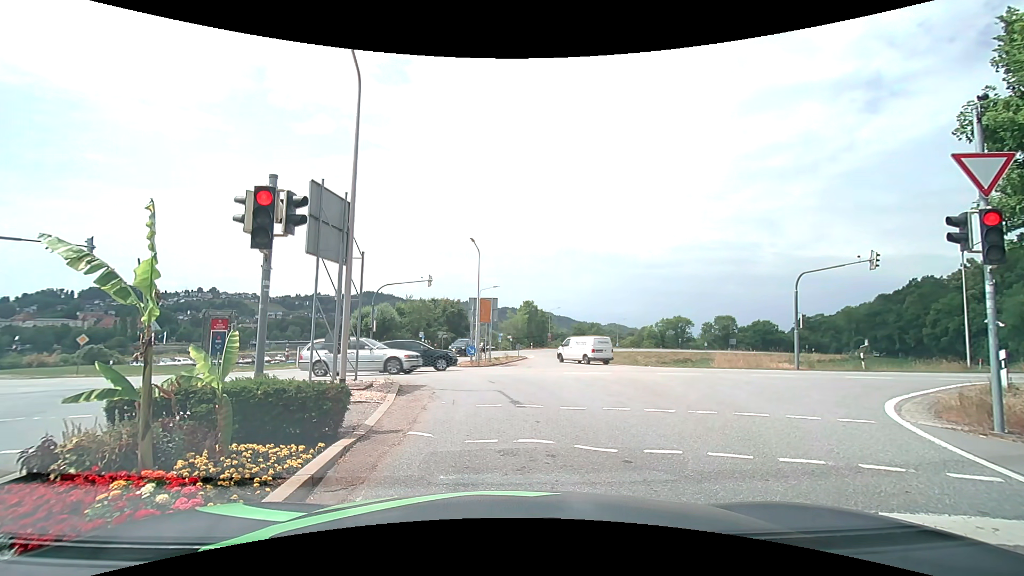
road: secondary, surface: asphalt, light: Day
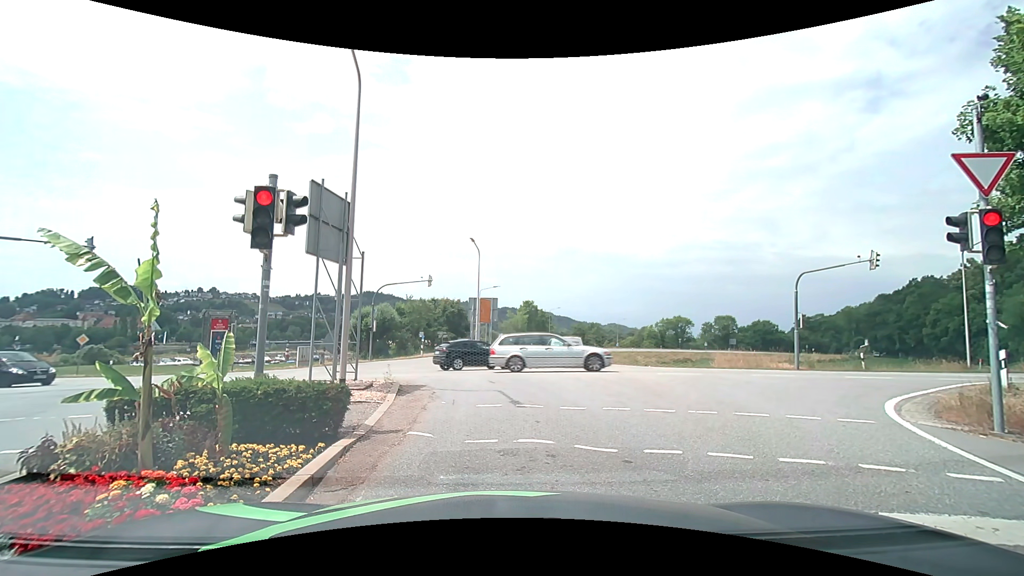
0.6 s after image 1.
(0.0, 0.0) m; 0°
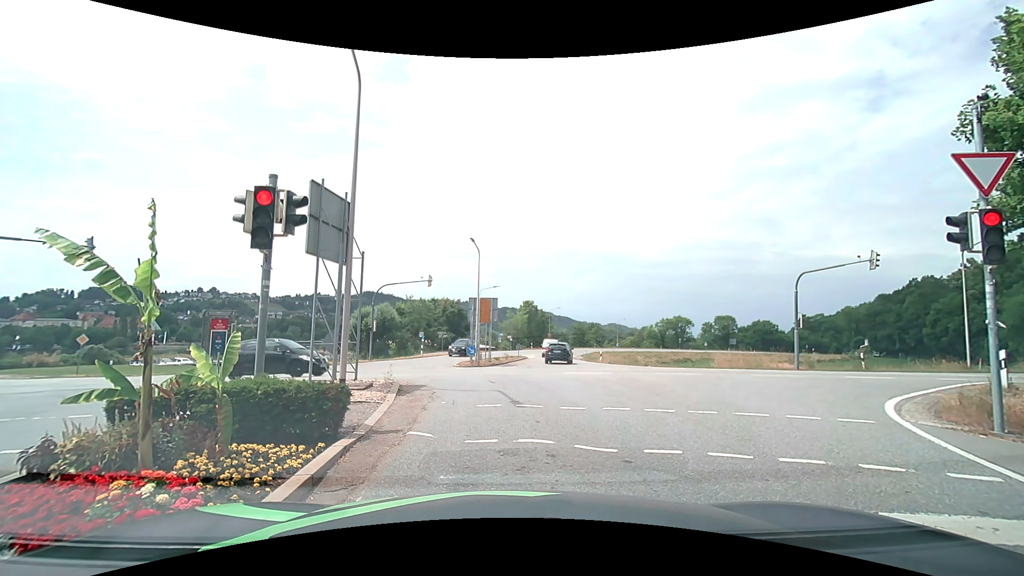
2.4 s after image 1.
(0.0, 0.0) m; 0°
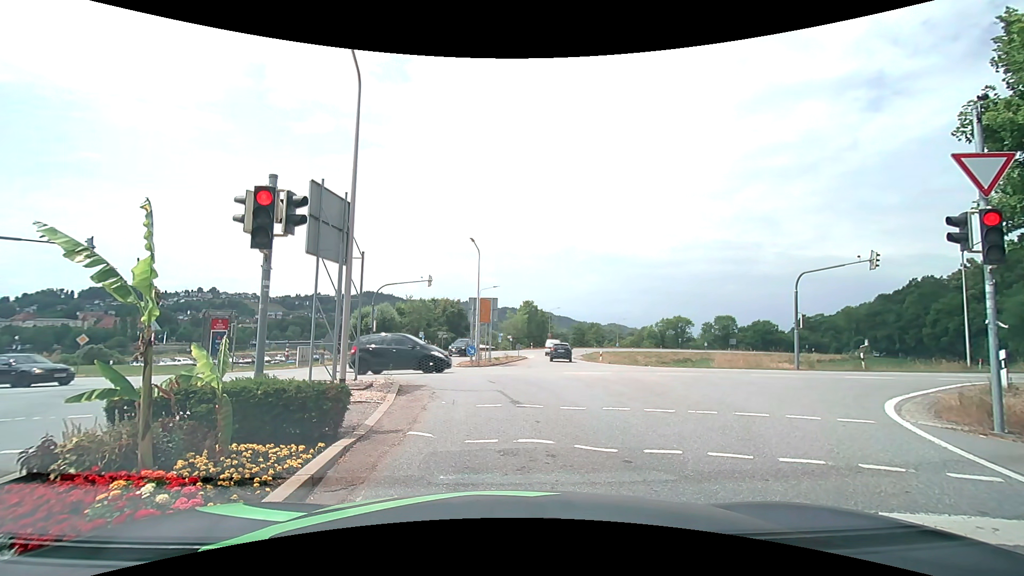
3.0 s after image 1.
(0.0, 0.0) m; 0°
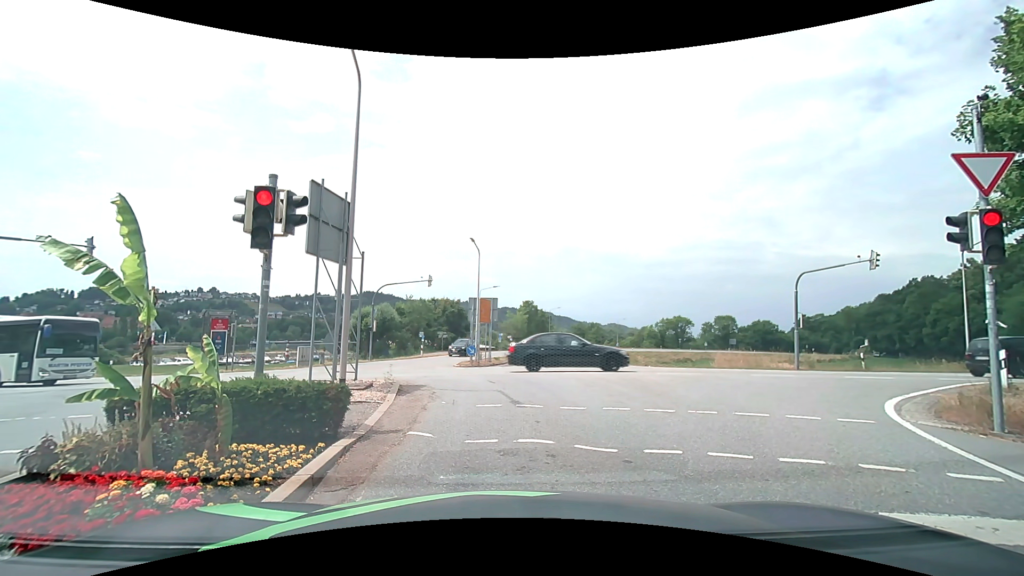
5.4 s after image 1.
(0.0, 0.0) m; 0°
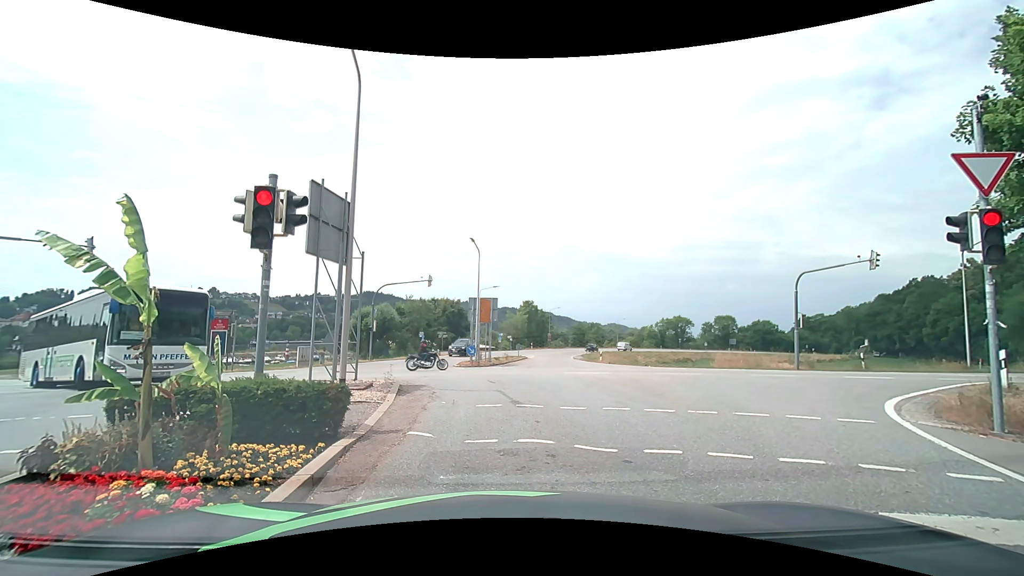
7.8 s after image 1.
(0.0, 0.0) m; 0°
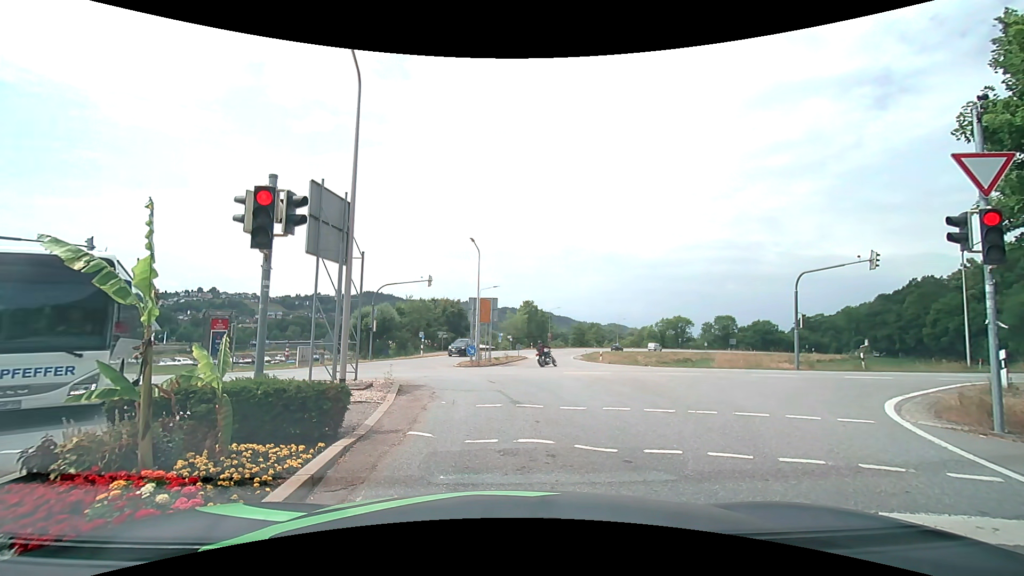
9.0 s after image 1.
(0.0, 0.0) m; 0°
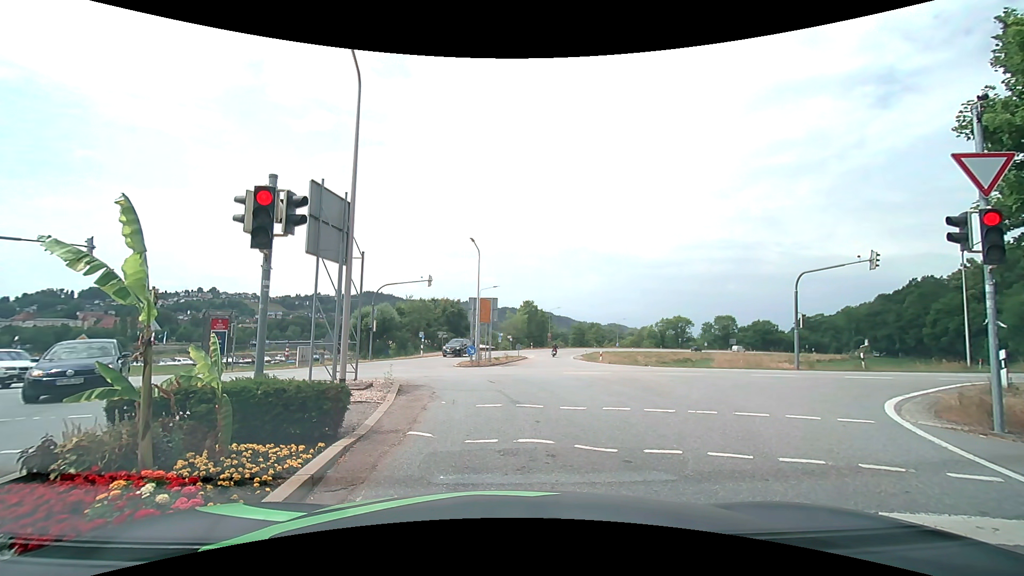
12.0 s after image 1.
(0.0, 0.0) m; 0°
